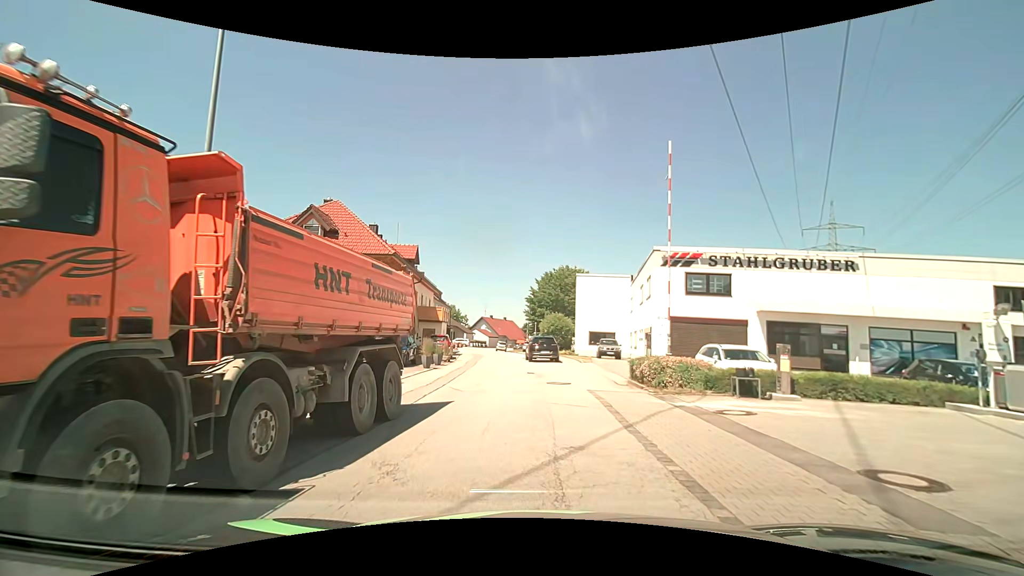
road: residential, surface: asphalt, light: Day
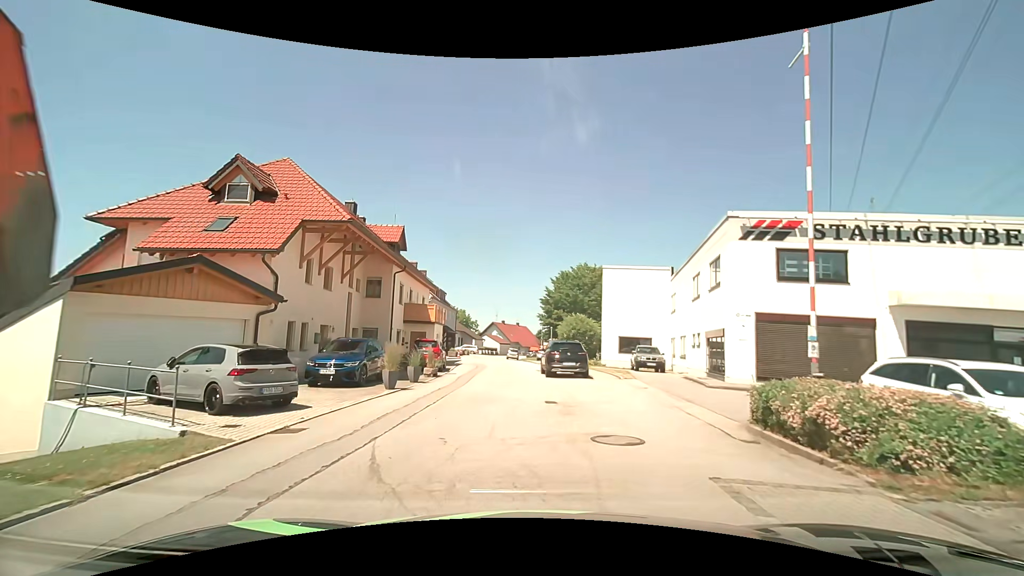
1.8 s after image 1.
(-0.3, +8.8) m; -2°
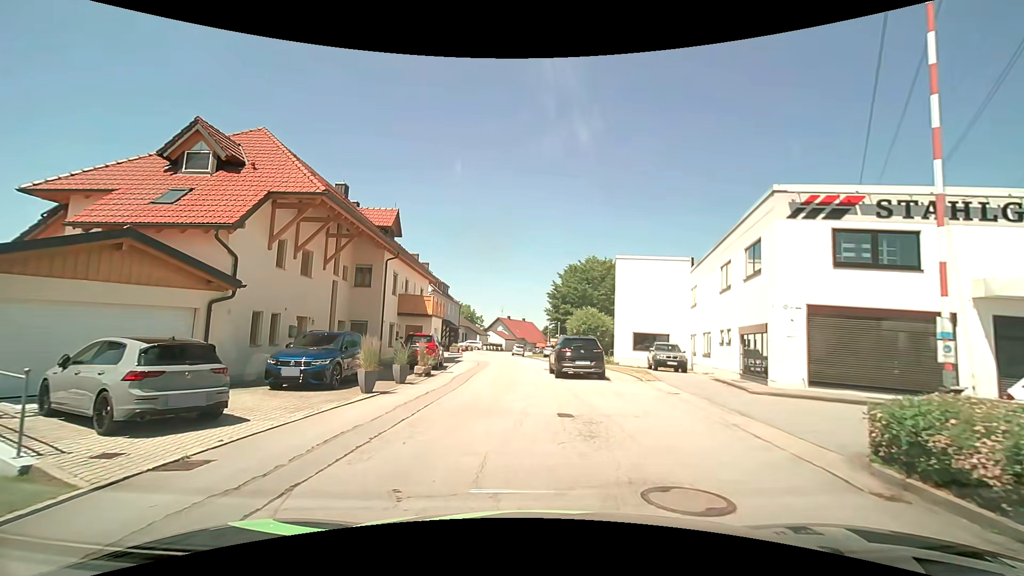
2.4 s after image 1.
(0.0, +3.0) m; -1°
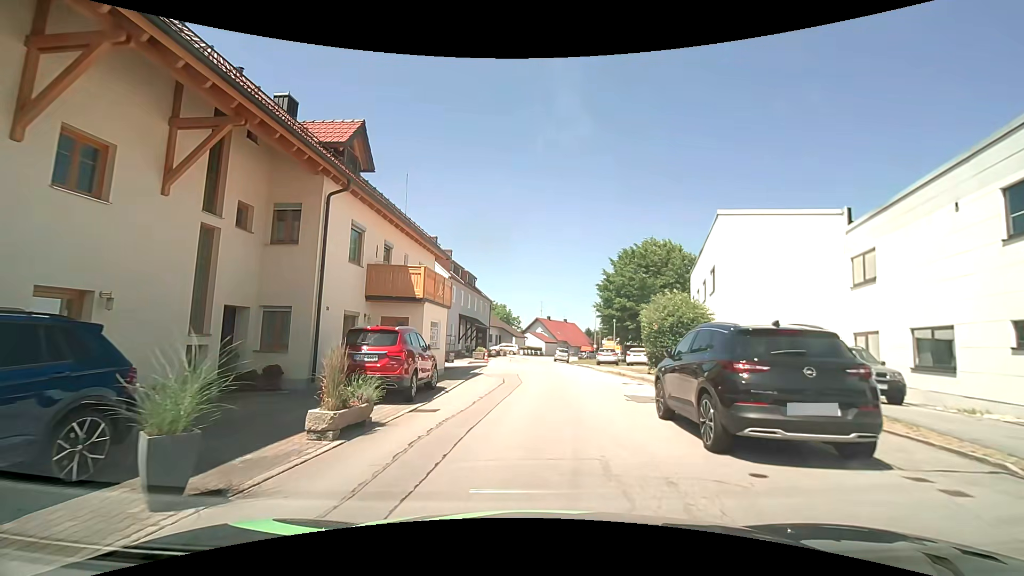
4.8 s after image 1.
(-0.6, +12.3) m; -5°
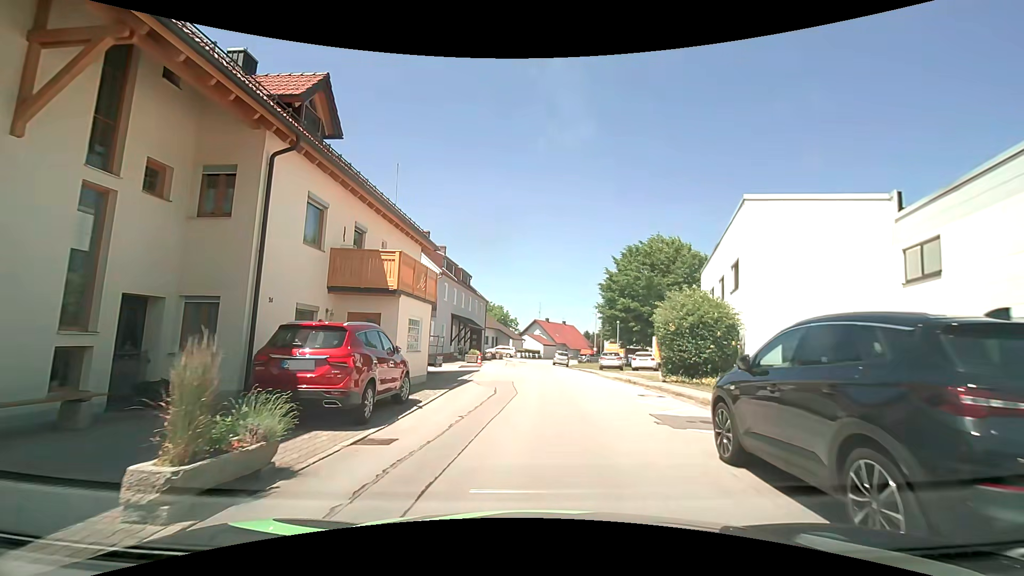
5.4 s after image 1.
(0.0, +3.1) m; 0°
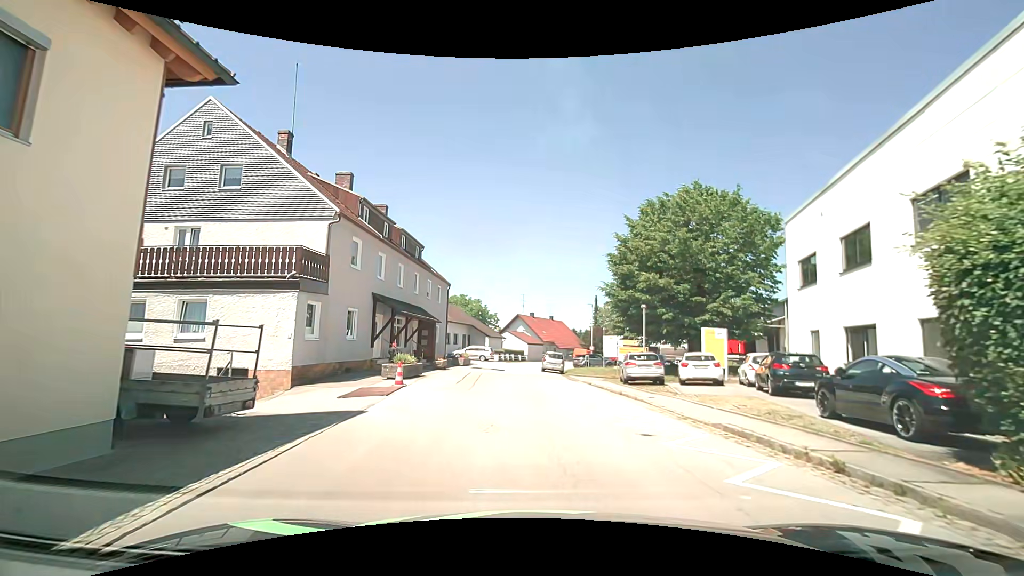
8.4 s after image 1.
(+0.4, +15.9) m; +3°
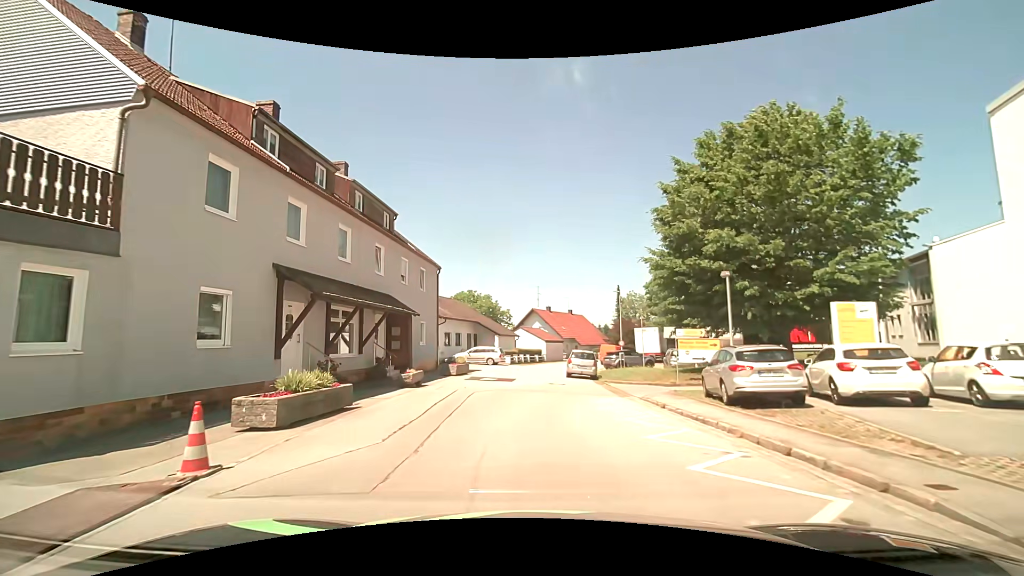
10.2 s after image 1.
(-0.1, +10.1) m; -2°
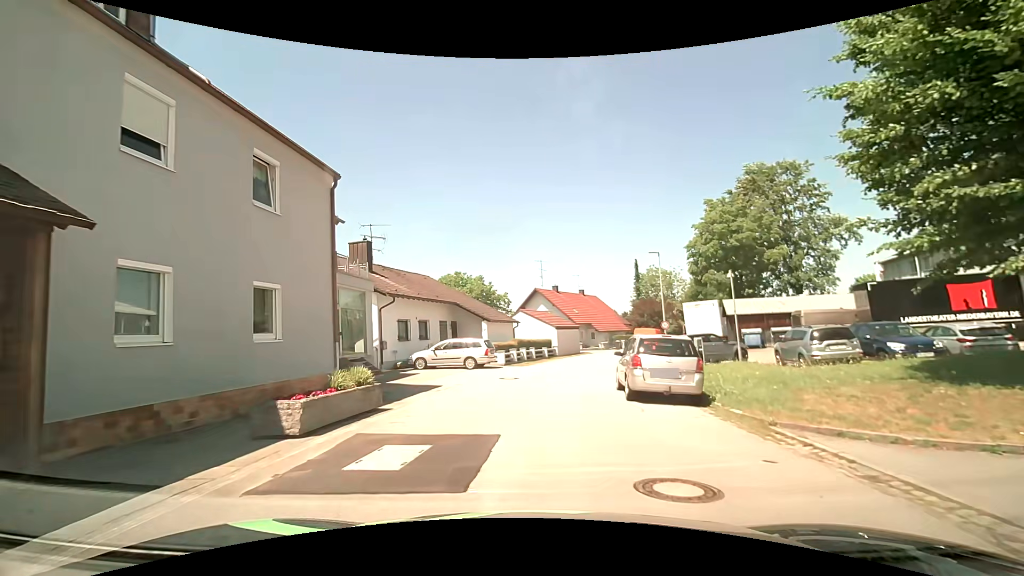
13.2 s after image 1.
(-0.1, +16.7) m; +1°
(0, +10) (0, +20) (+2, +30) (+4, +40) (+7, +49) (+11, +58) (+16, +67) (+21, +75) (+28, +83) (+34, +91) m
